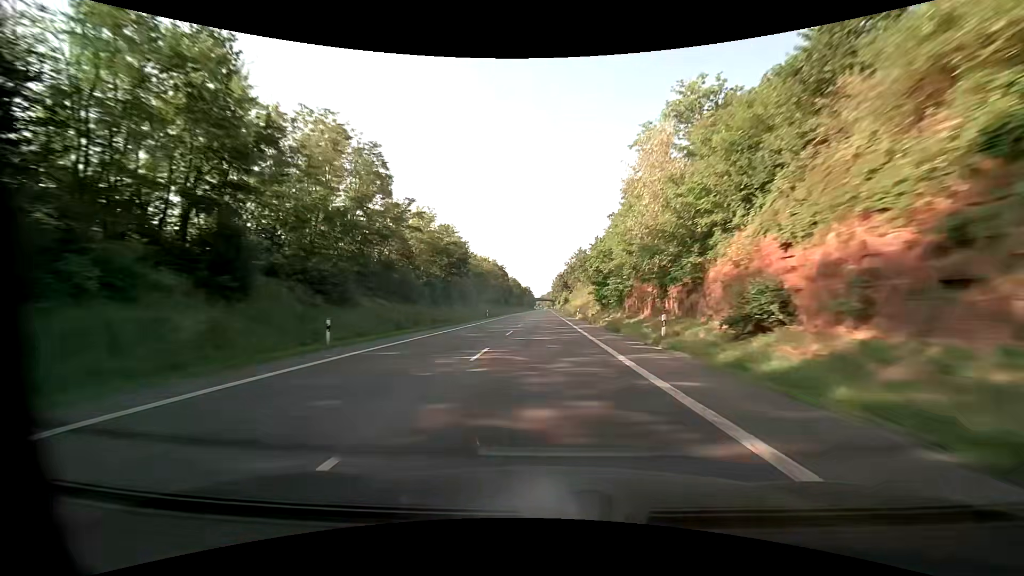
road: primary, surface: asphalt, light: Day
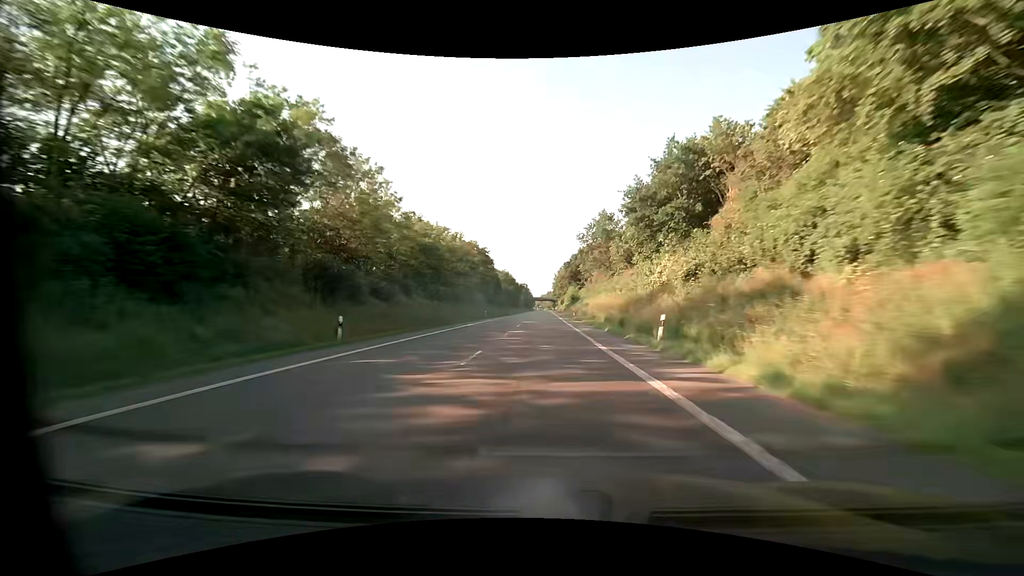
(0.0, +48.9) m; 0°
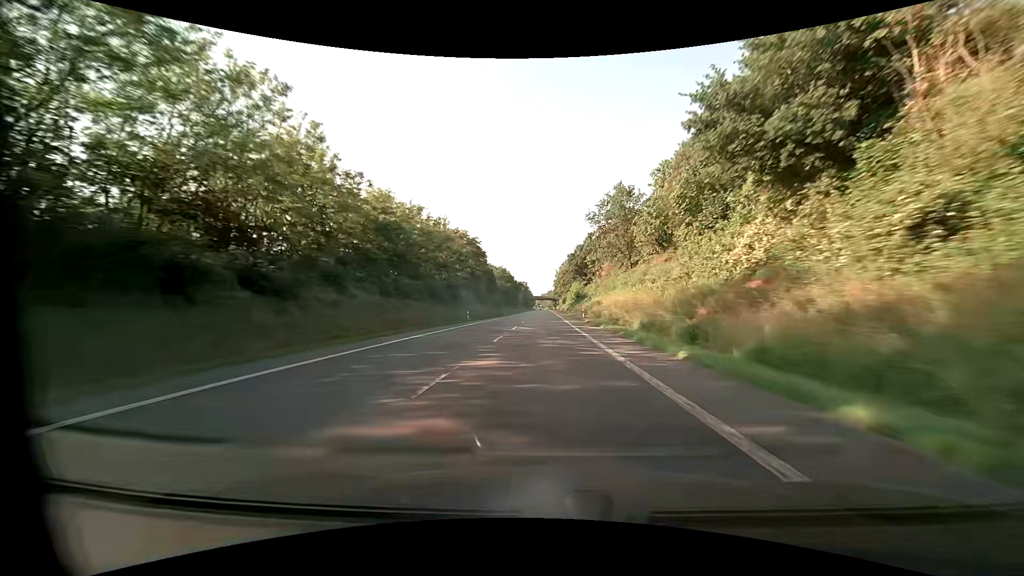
(0.0, +16.3) m; 0°
(0, +10) (0, +20) (0, +30) (0, +40) (0, +50) (0, +60) (-1, +70) (-1, +80) (-1, +90) (-1, +100) m
